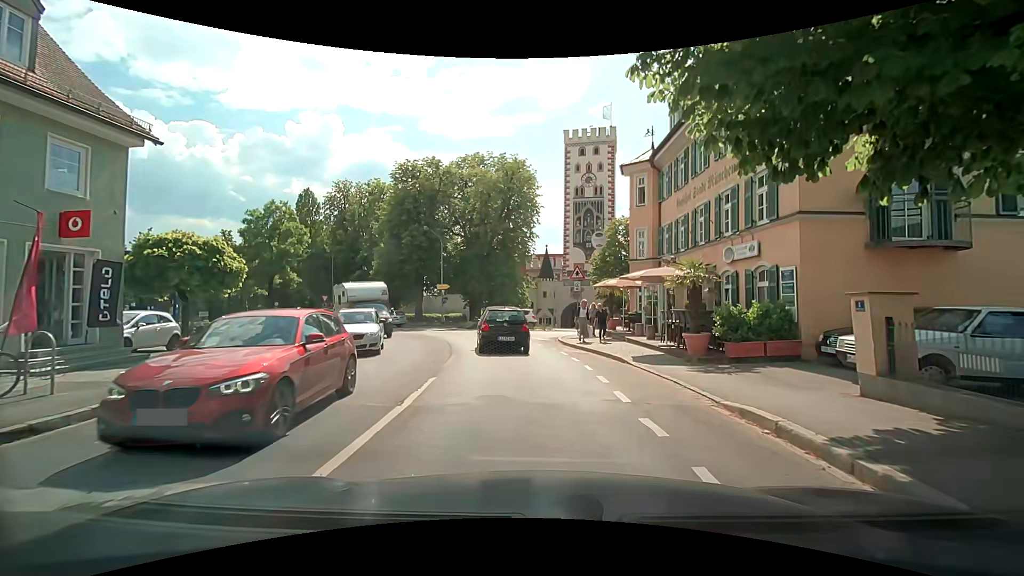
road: secondary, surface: asphalt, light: Day
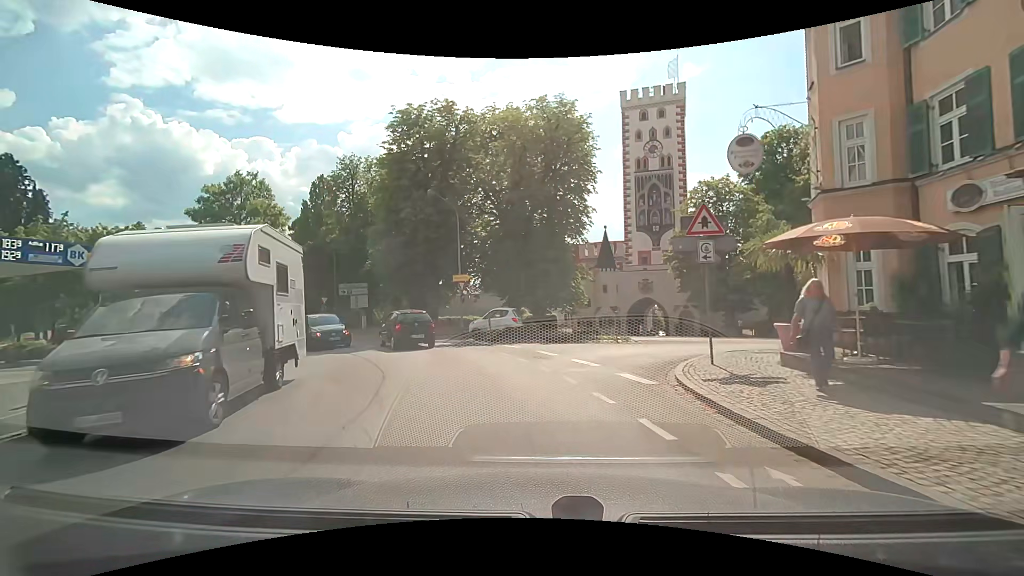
(-0.3, +14.2) m; -5°
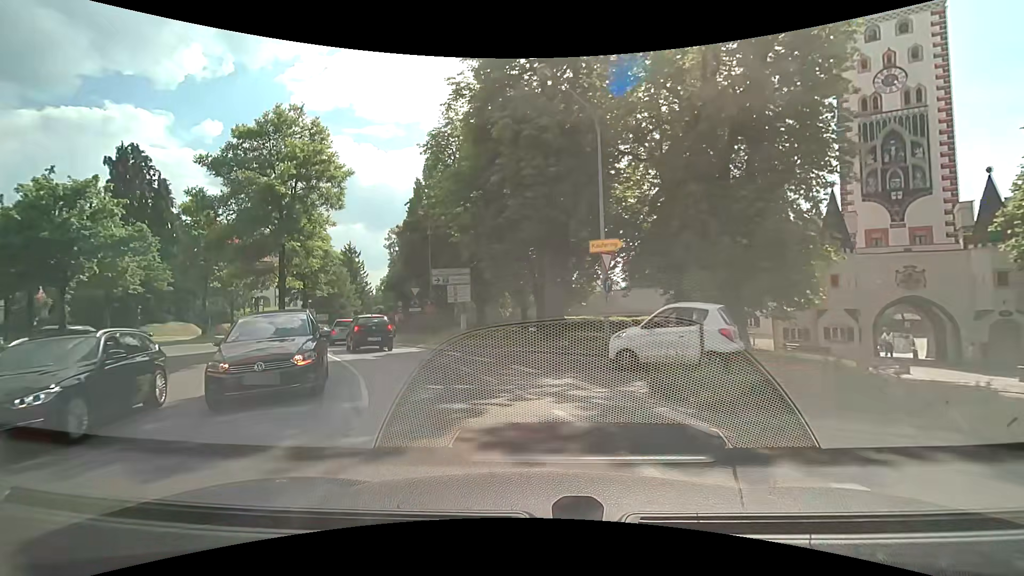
(-2.1, +14.9) m; -15°
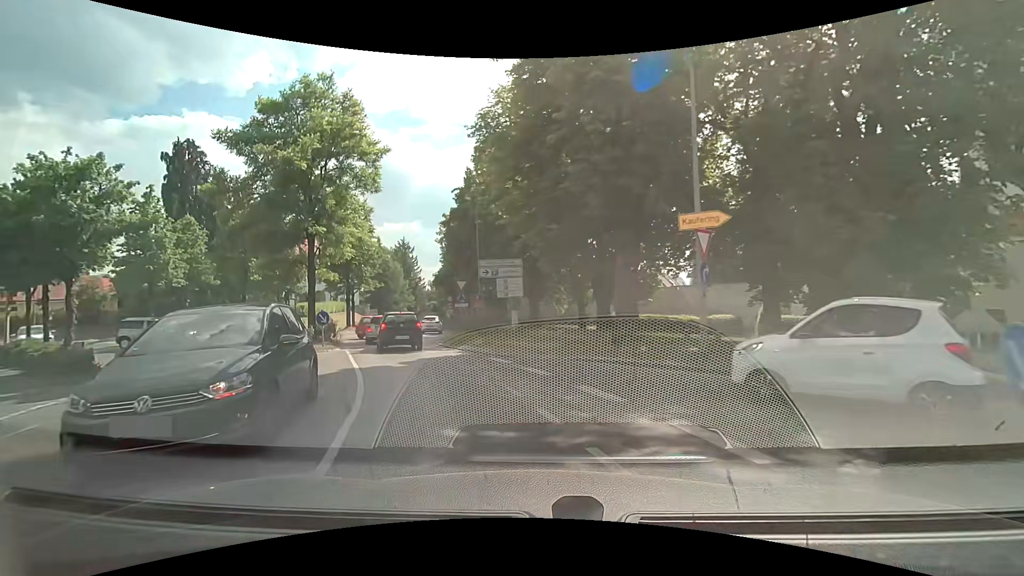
(-0.3, +3.7) m; -8°
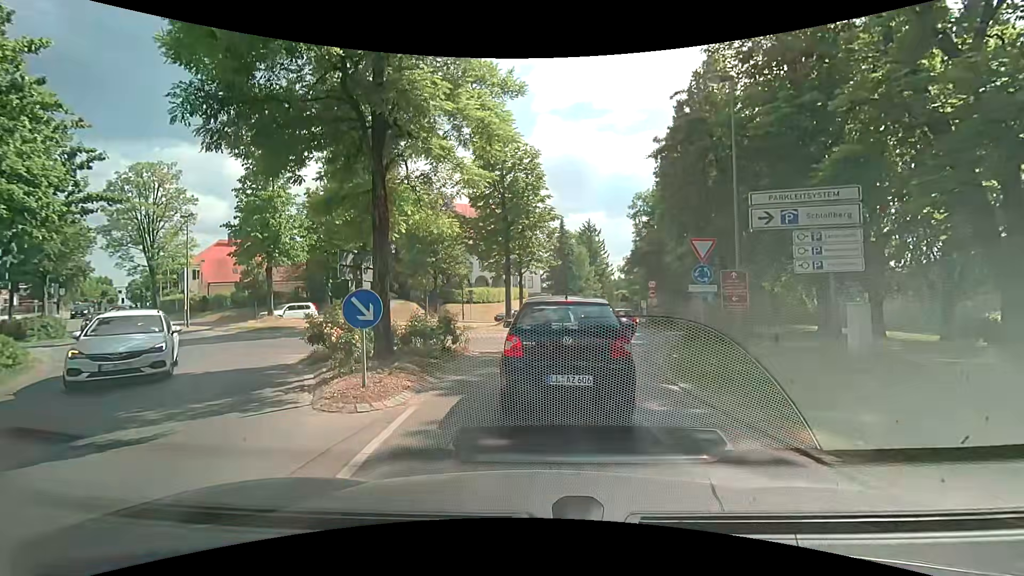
(-2.8, +13.8) m; -19°
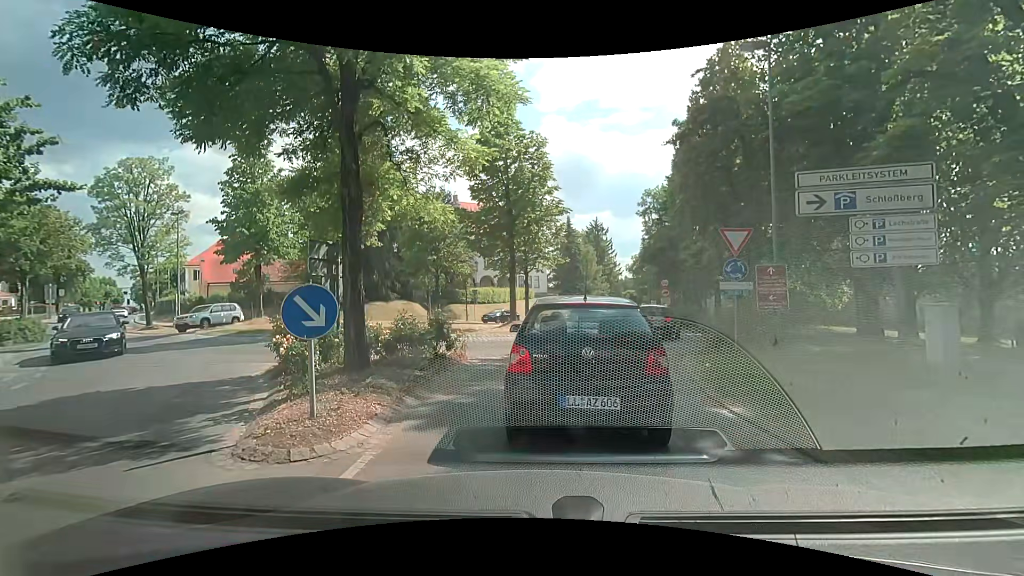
(0.0, +1.8) m; -1°
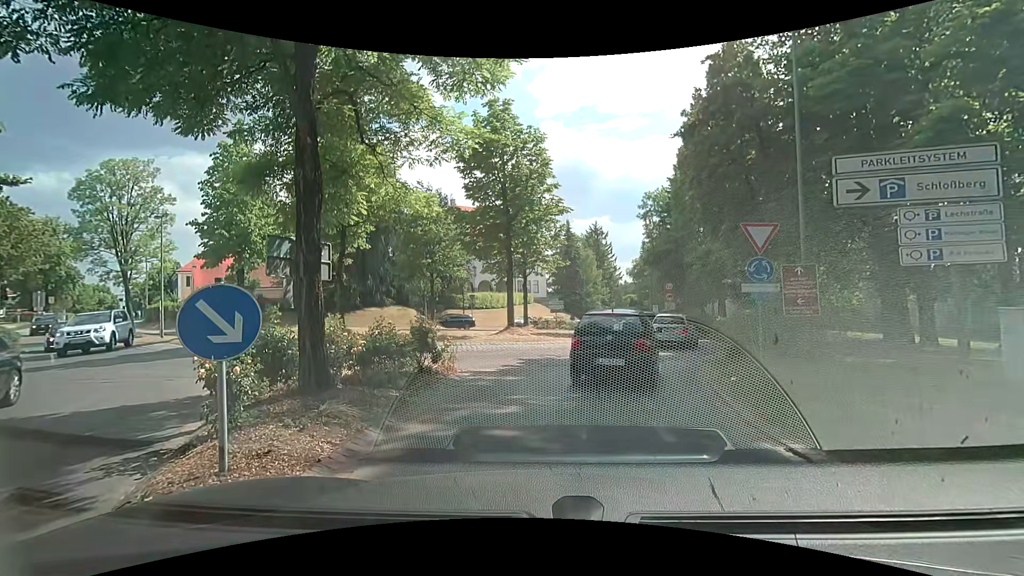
(0.0, +1.6) m; 0°
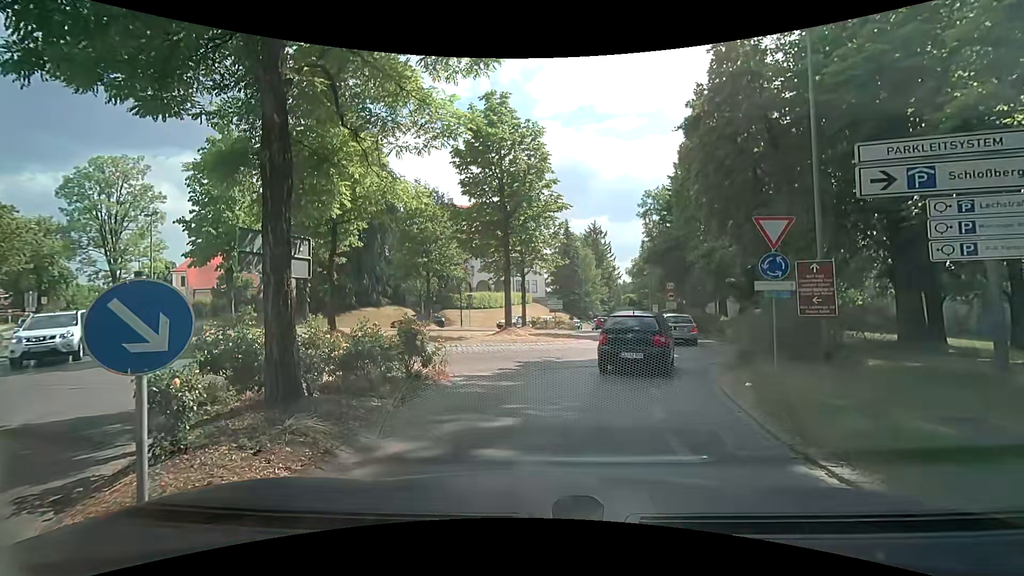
(0.0, +0.8) m; +2°
